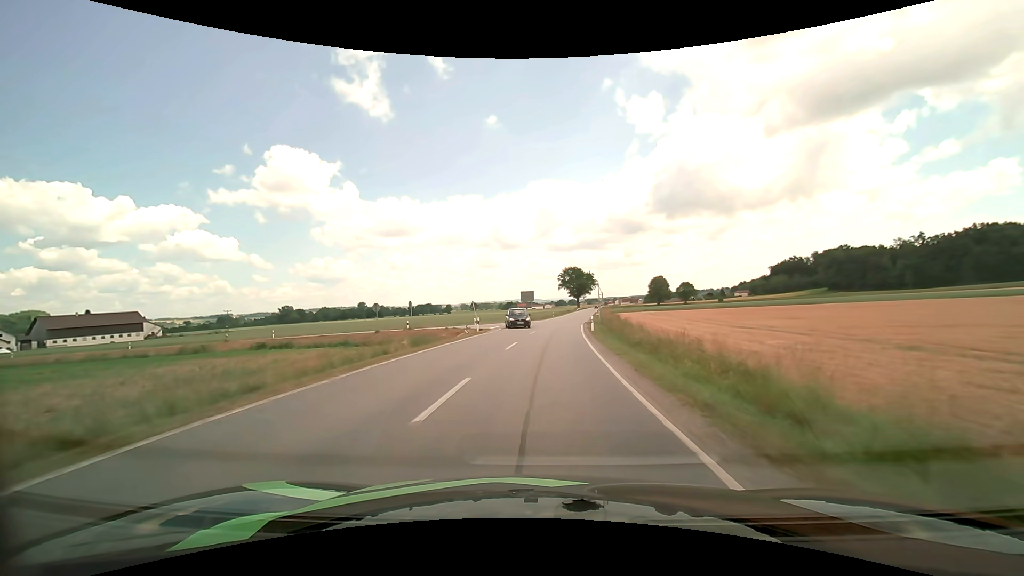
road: secondary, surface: asphalt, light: Day
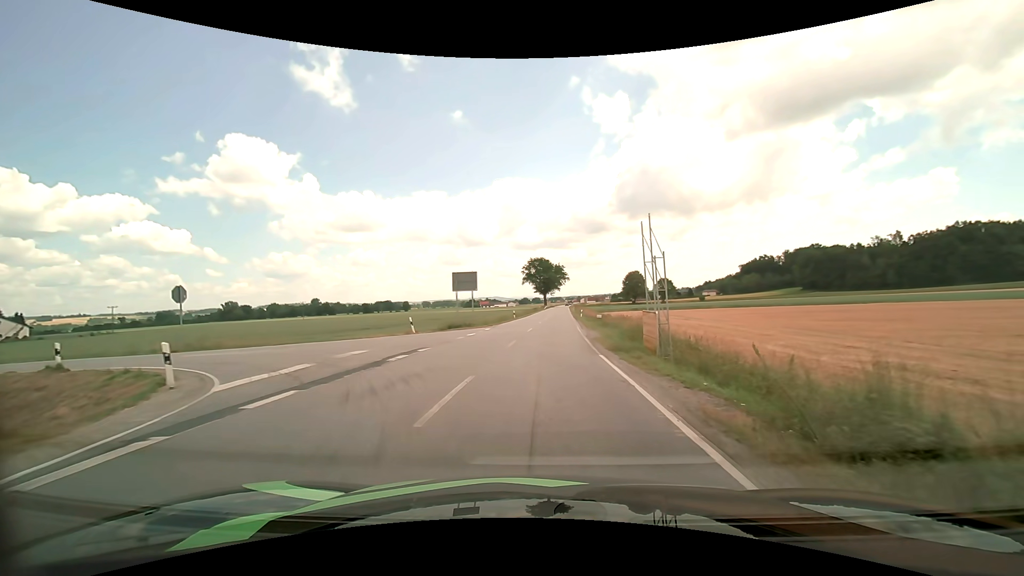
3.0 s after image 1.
(+1.2, +33.5) m; +5°
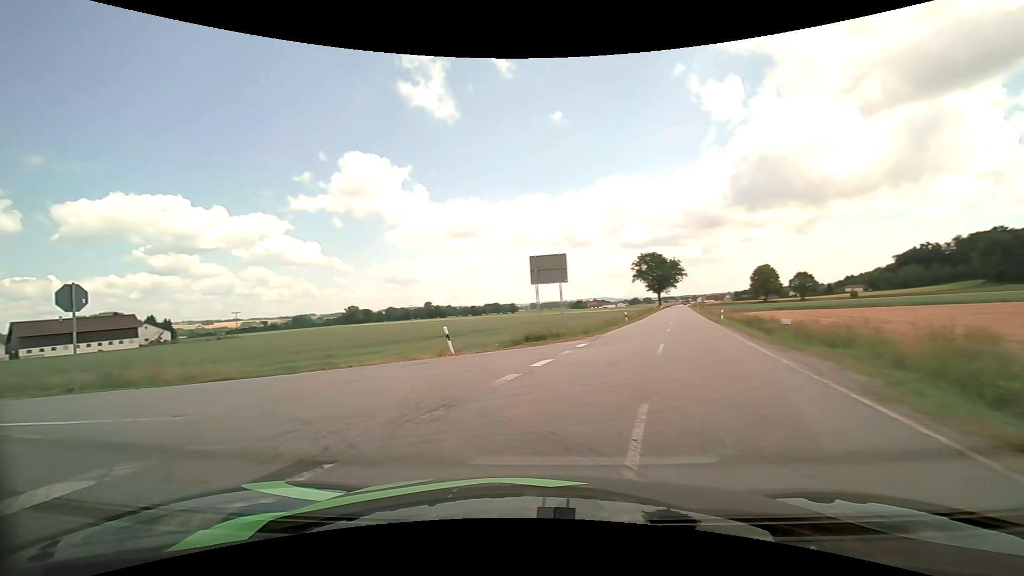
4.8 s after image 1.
(-0.6, +13.1) m; -13°
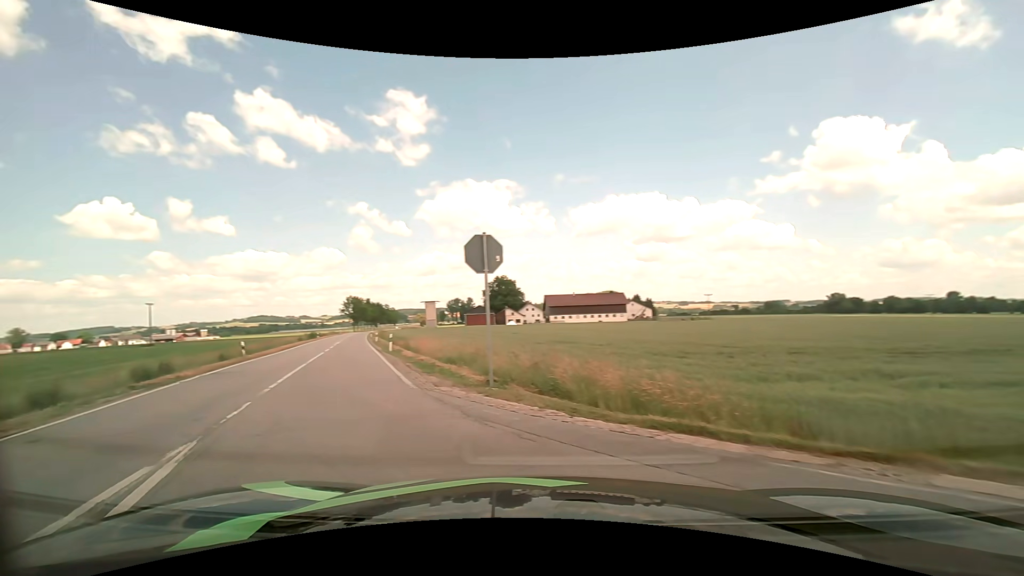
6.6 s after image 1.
(-4.4, +9.7) m; -51°
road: tertiary
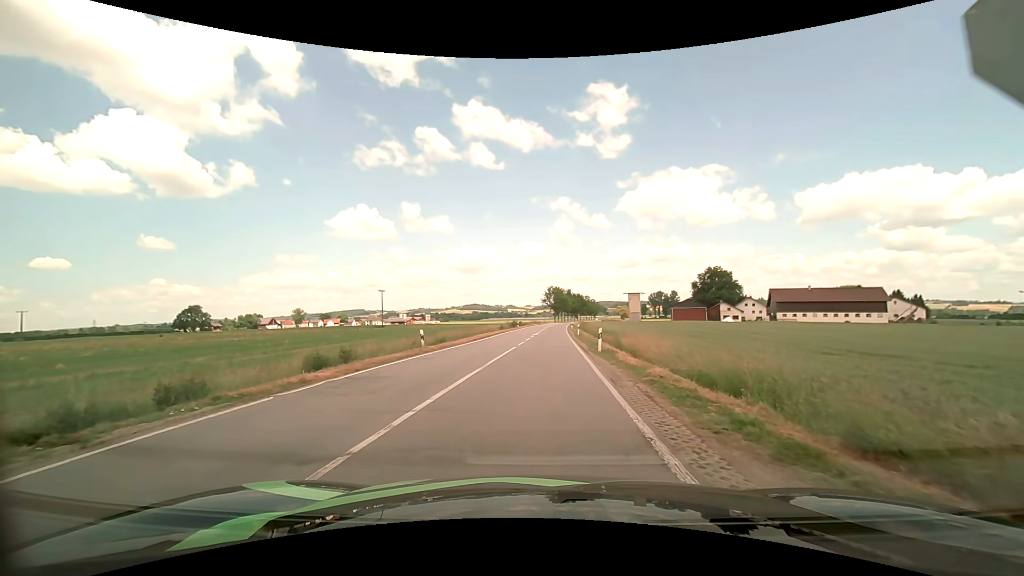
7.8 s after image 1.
(-2.1, +8.1) m; -21°
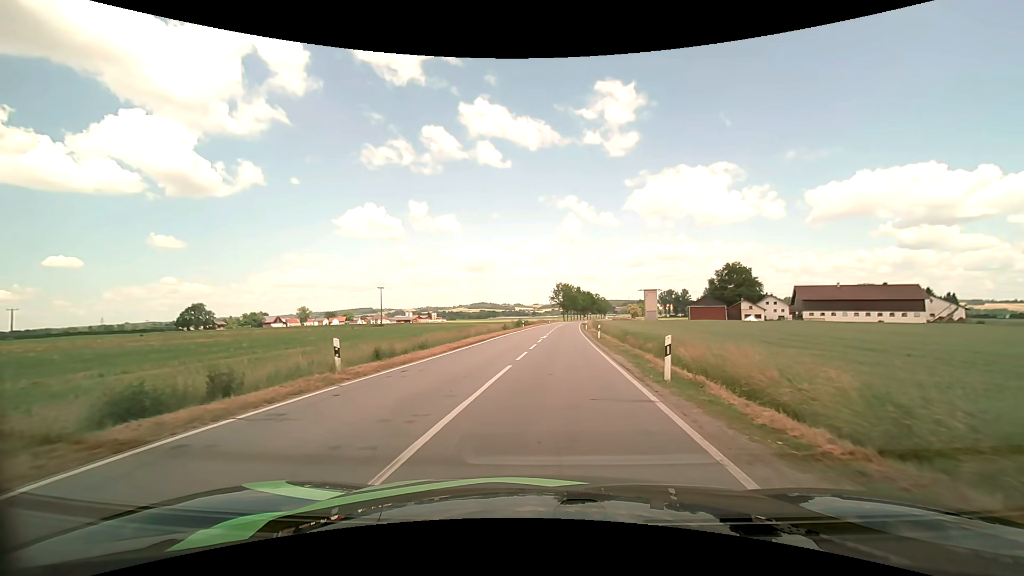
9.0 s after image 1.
(-0.1, +10.5) m; -1°
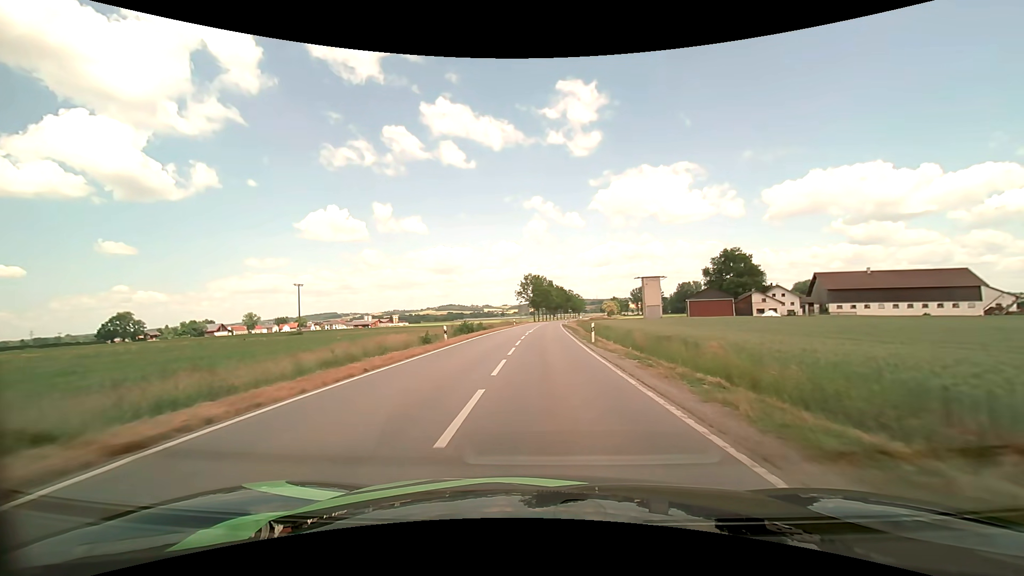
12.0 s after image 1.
(+1.4, +36.0) m; +4°
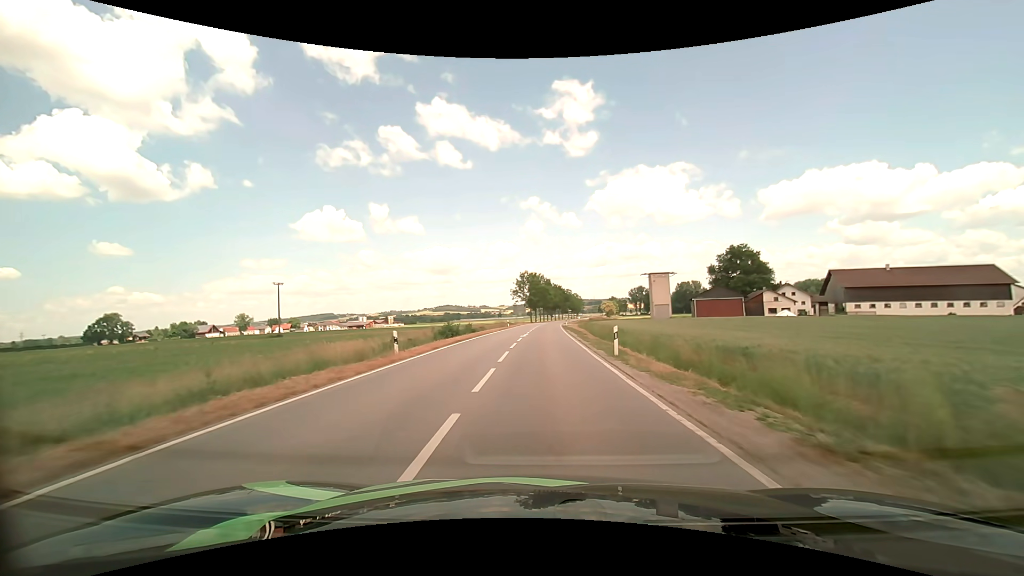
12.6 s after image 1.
(0.0, +8.7) m; 0°
(0, +10) (0, +20) (0, +30) (0, +40) (0, +50) (+1, +60) (+1, +70) (+2, +80) (+3, +90) (+3, +100) m
